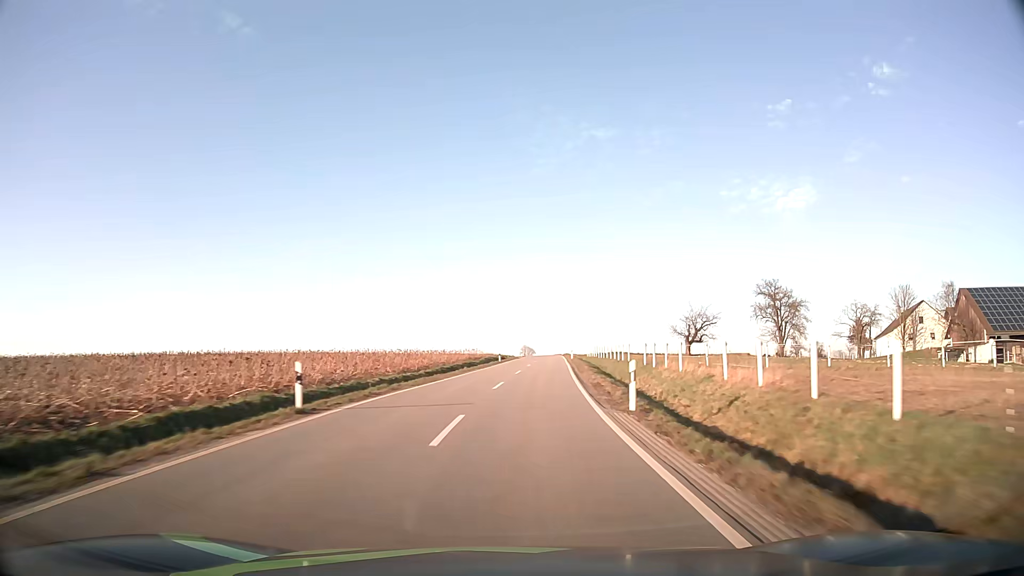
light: Day
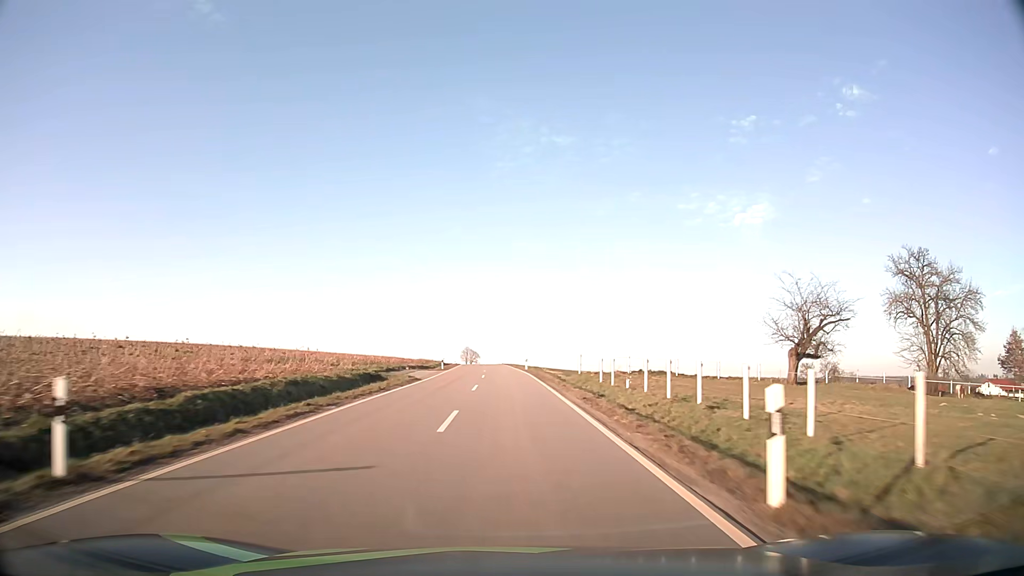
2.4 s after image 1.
(+3.5, +58.7) m; +5°
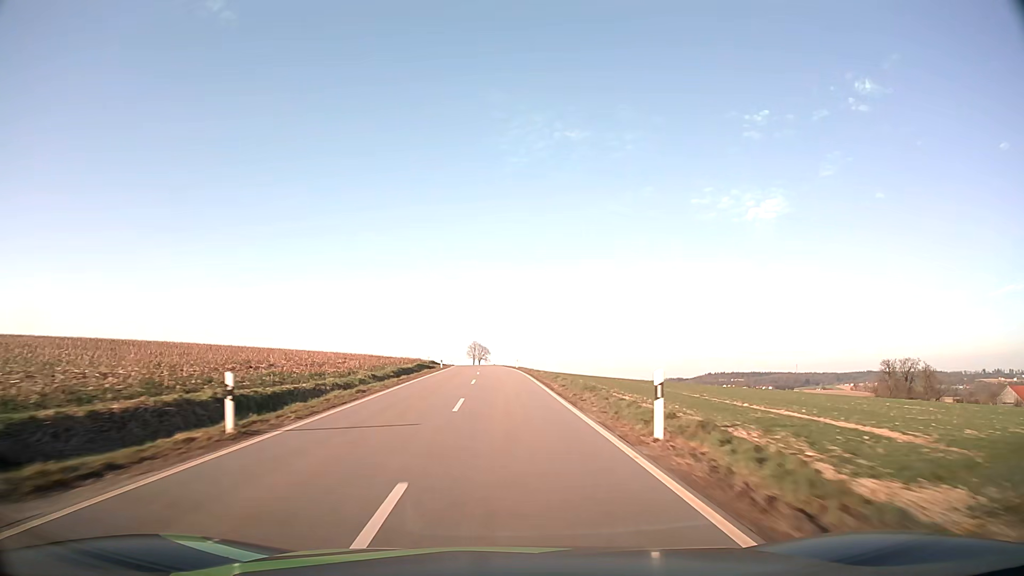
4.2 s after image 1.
(-0.4, +44.9) m; -1°
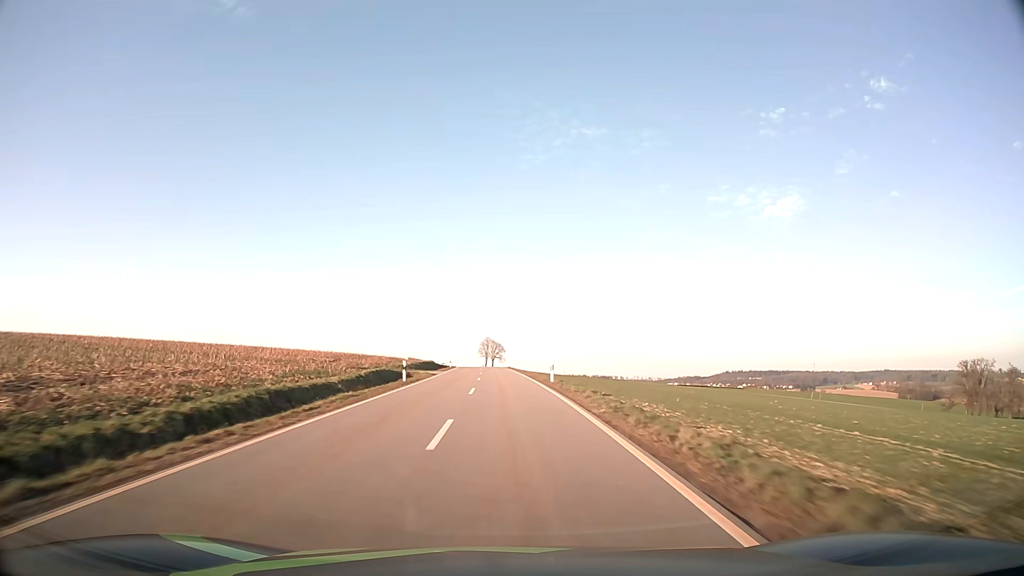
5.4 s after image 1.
(-0.4, +30.4) m; -1°
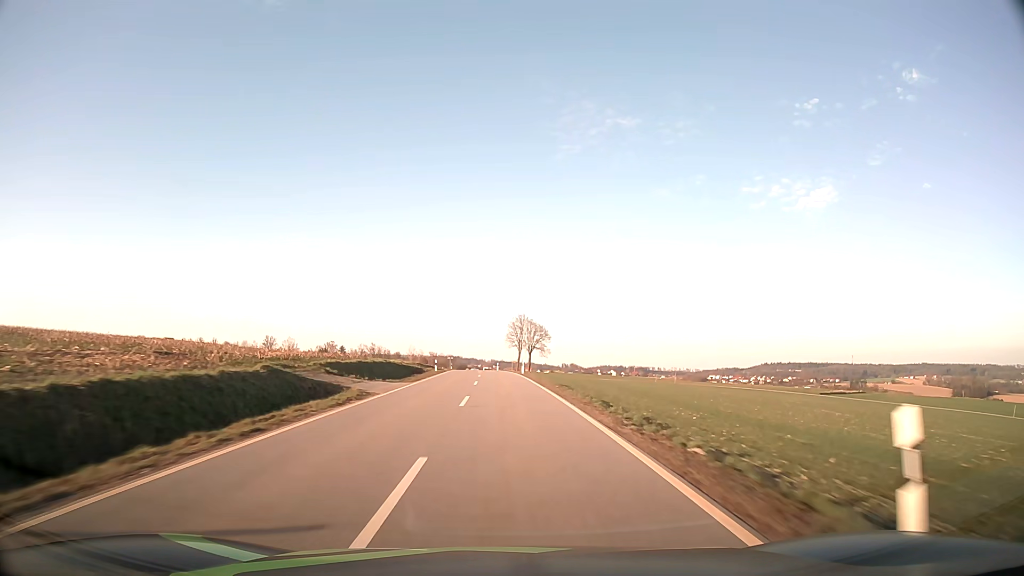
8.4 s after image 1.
(-1.9, +78.0) m; -3°
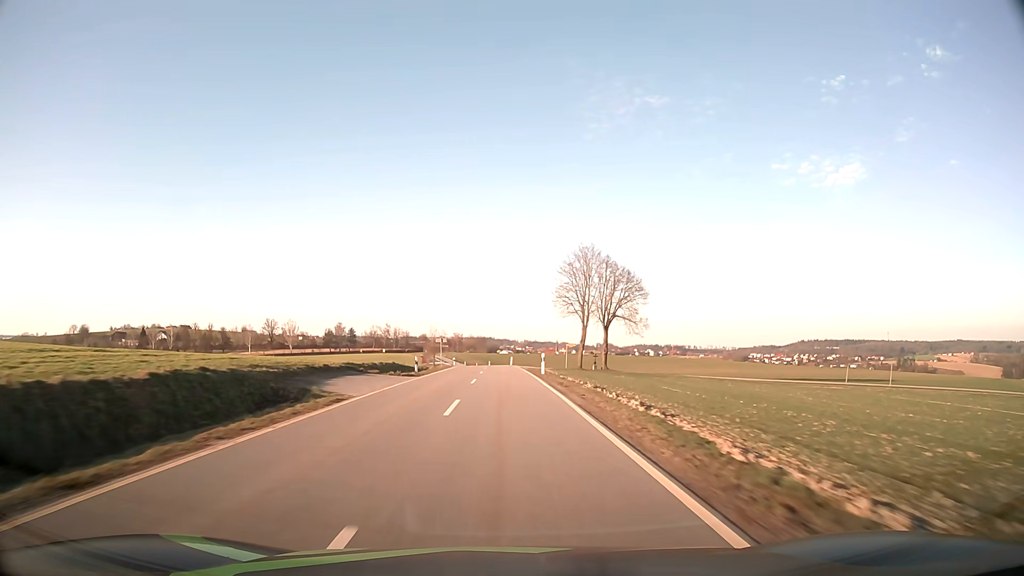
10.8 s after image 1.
(-1.2, +64.5) m; -3°
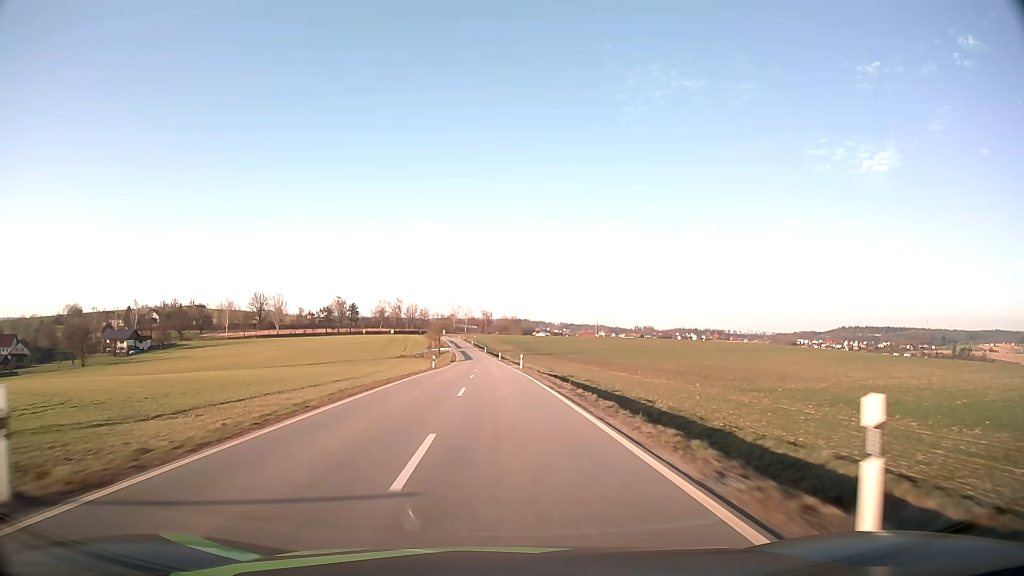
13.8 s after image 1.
(-1.7, +79.9) m; -3°
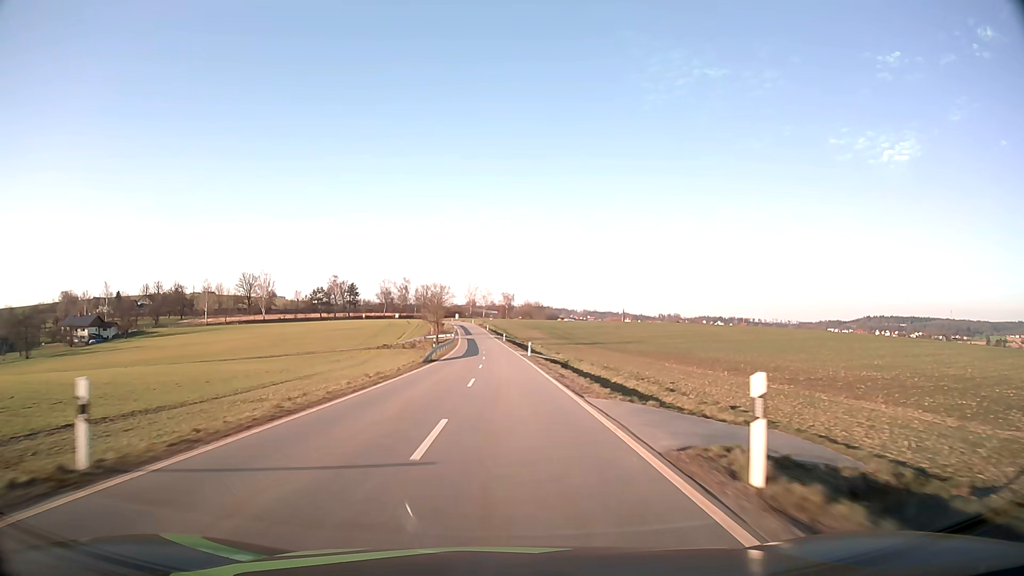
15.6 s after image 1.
(-1.1, +47.2) m; -2°
(0, +10) (0, +20) (0, +30) (0, +40) (-1, +50) (-1, +60) (-1, +70) (-2, +80) (-2, +90) (-3, +100) m
